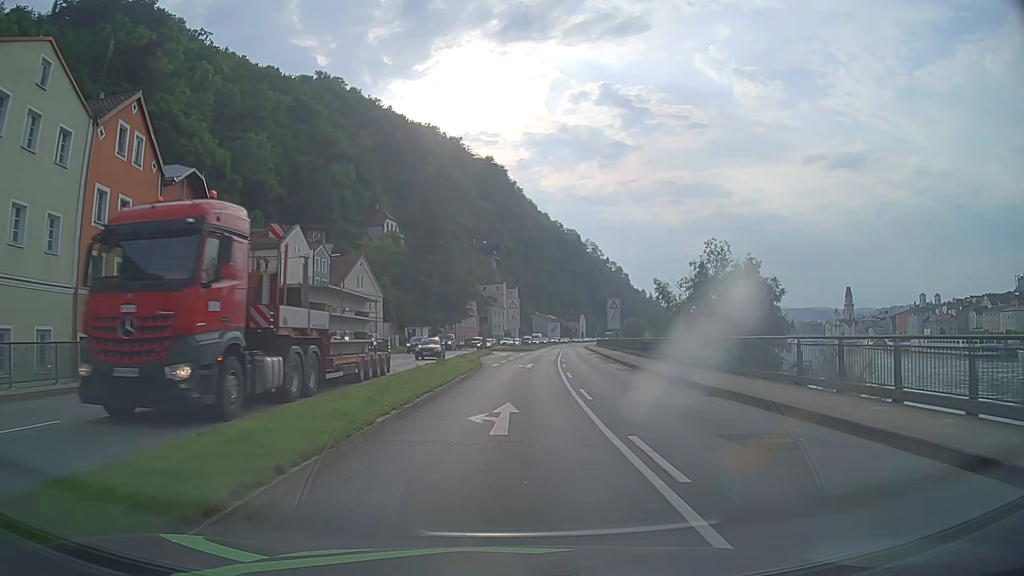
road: primary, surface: asphalt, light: Day
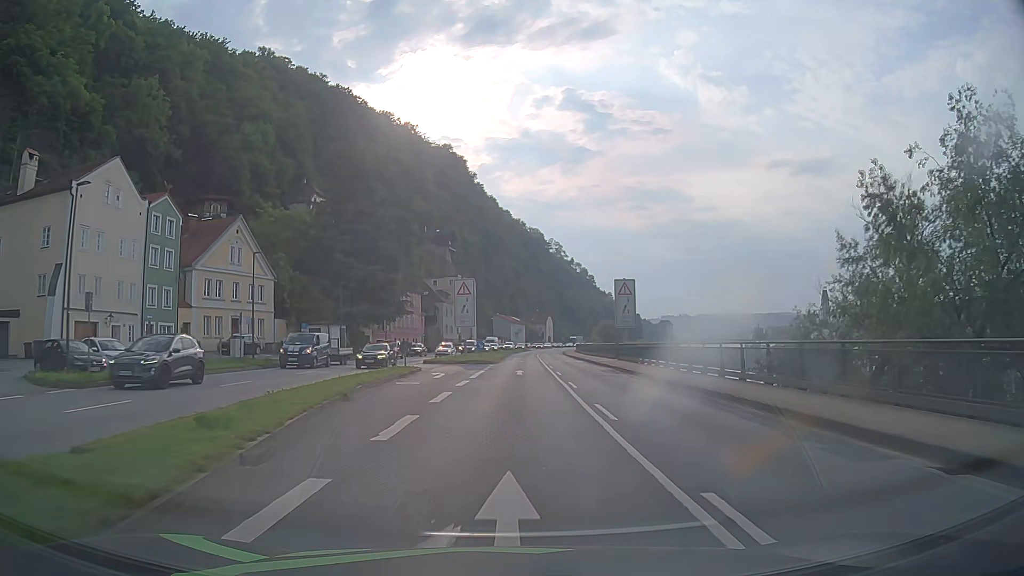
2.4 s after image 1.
(+0.9, +30.6) m; +4°
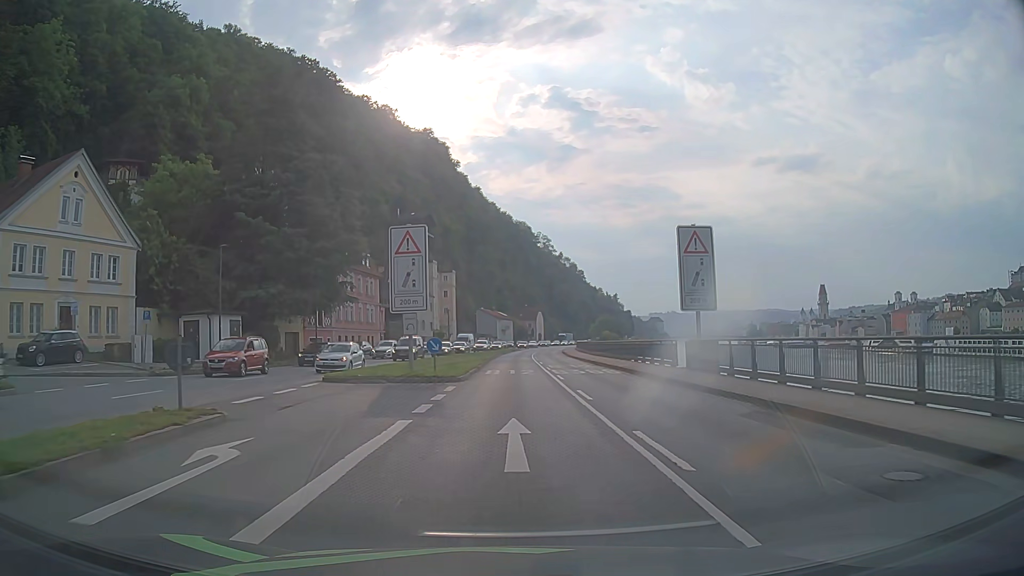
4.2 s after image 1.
(+0.3, +22.9) m; +1°
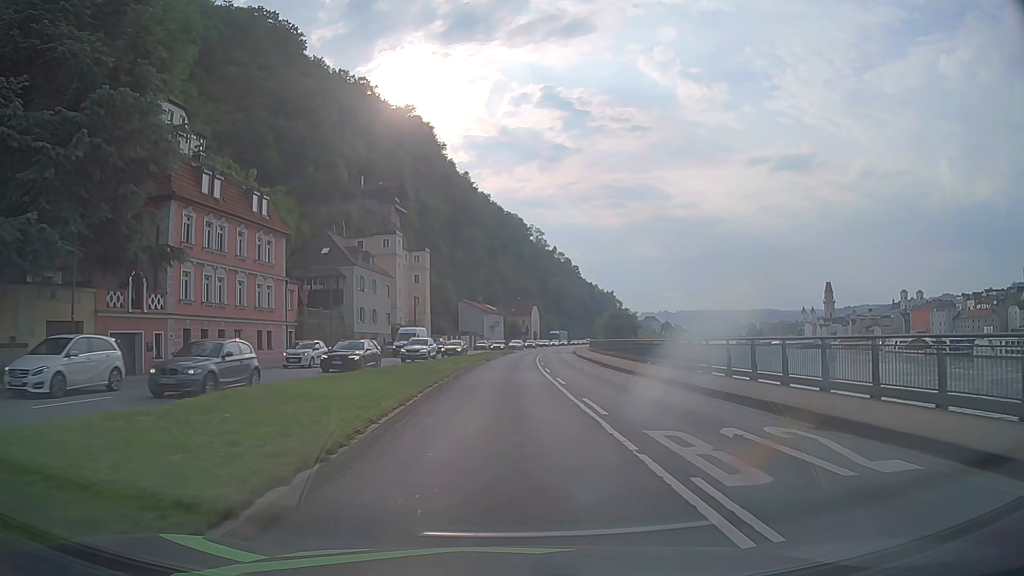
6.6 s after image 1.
(+0.3, +30.6) m; +1°
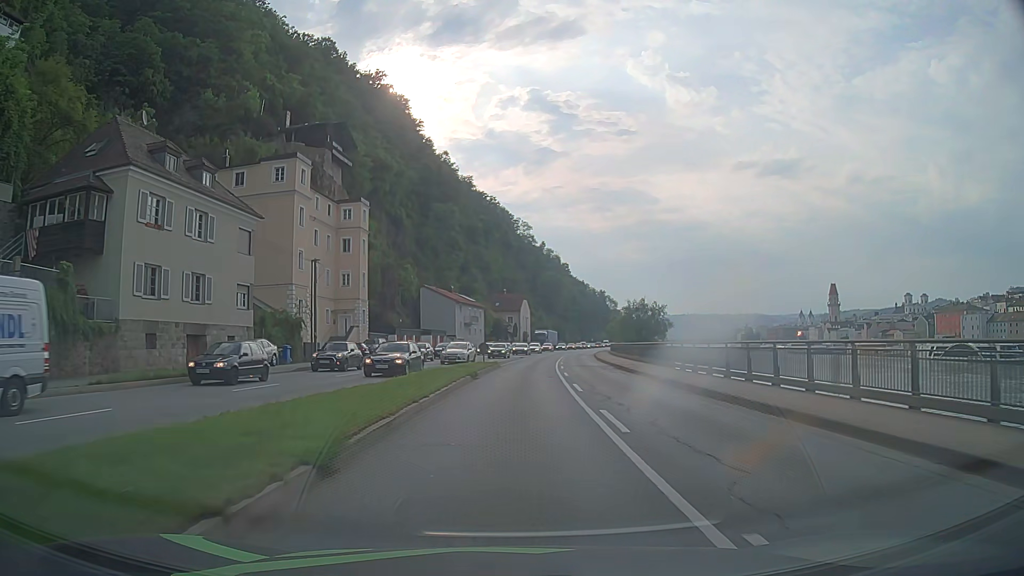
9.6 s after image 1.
(+0.4, +38.1) m; +1°
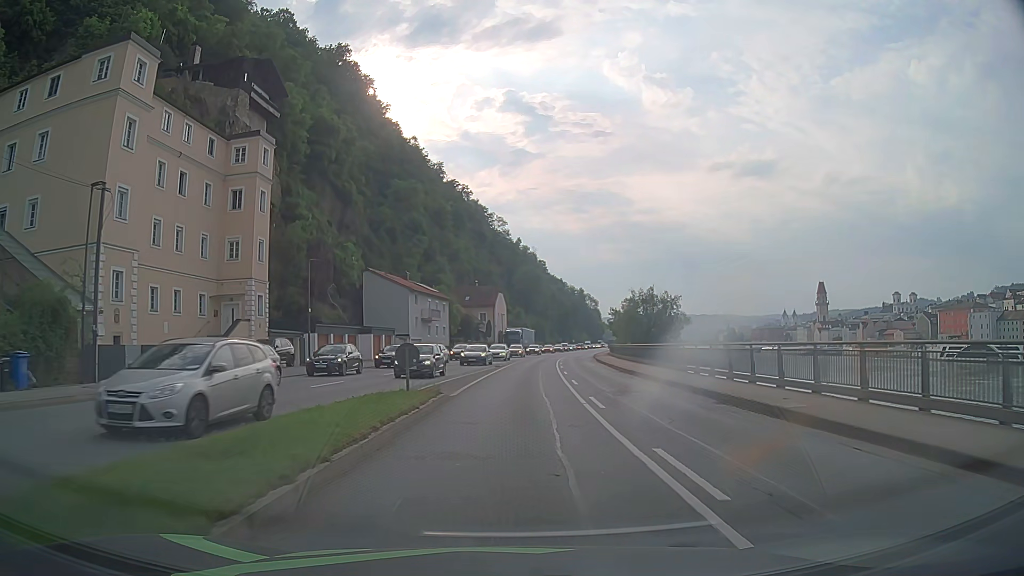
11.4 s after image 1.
(+0.4, +22.8) m; +2°
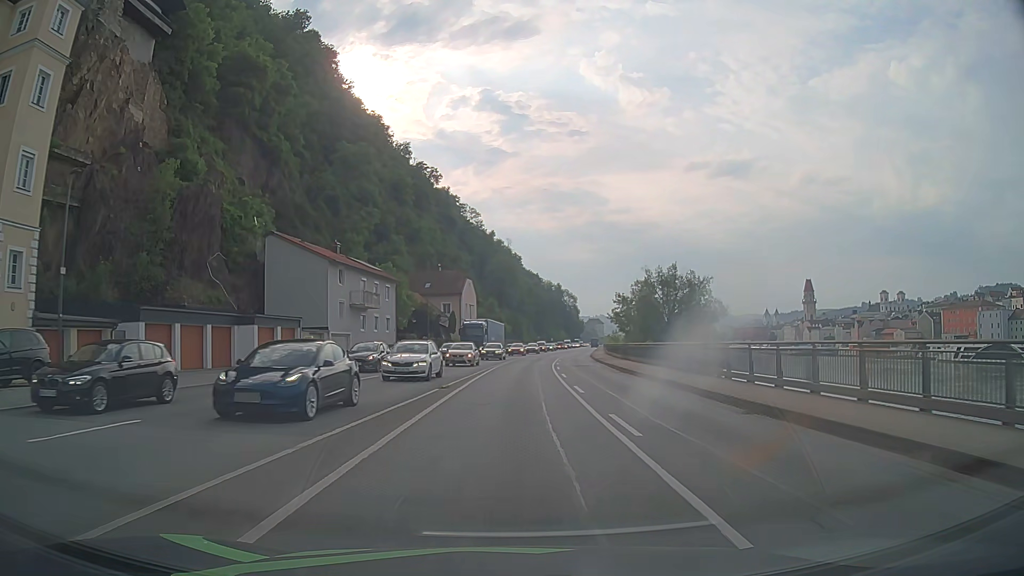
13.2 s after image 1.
(+0.5, +22.8) m; +2°
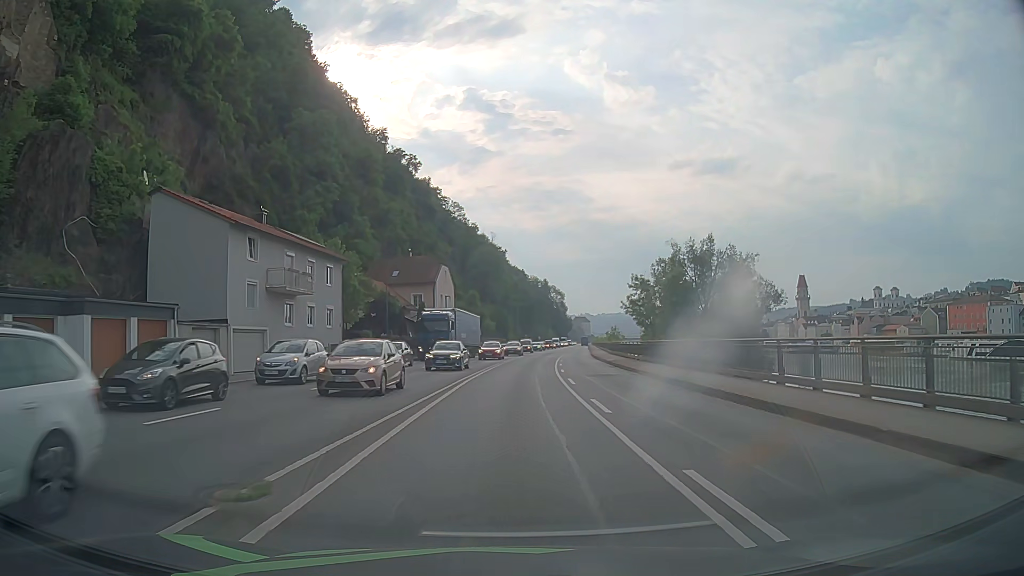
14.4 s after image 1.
(+0.2, +15.2) m; +1°
(0, +10) (0, +20) (+1, +30) (+1, +40) (+2, +50) (+3, +60) (+4, +70) (+5, +80) (+7, +90) (+8, +100) m
